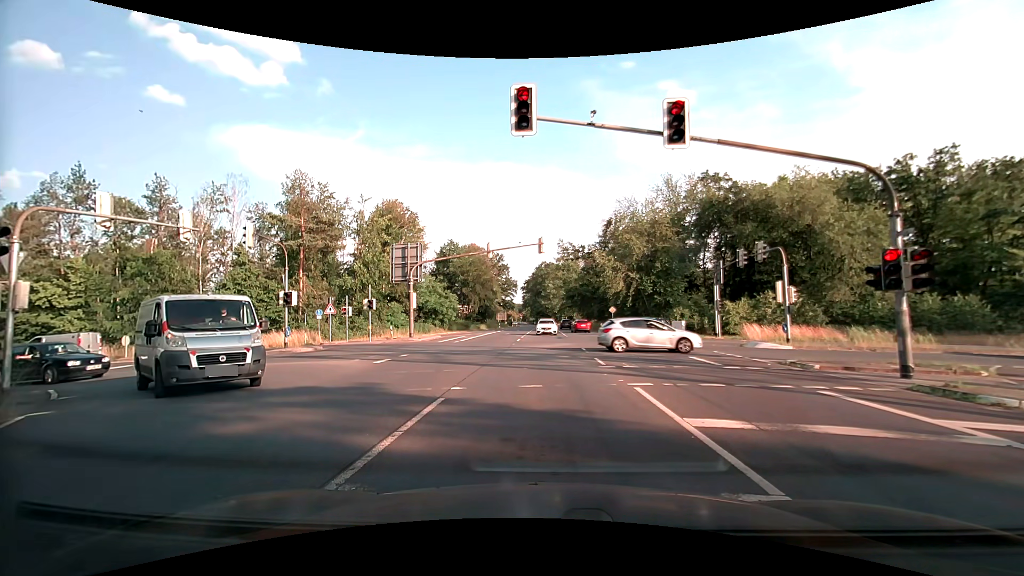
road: primary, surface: asphalt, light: Day
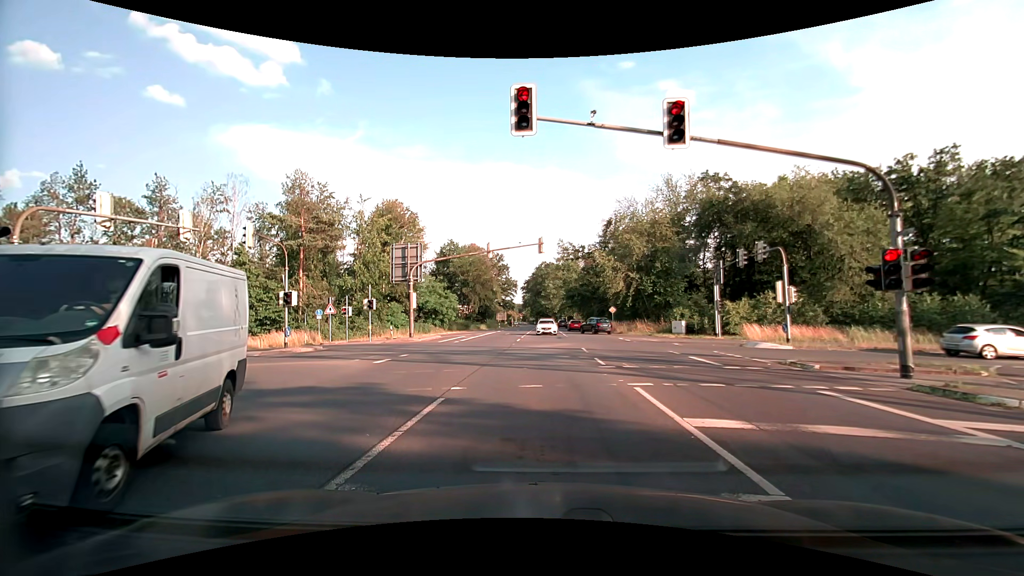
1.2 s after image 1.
(0.0, 0.0) m; 0°
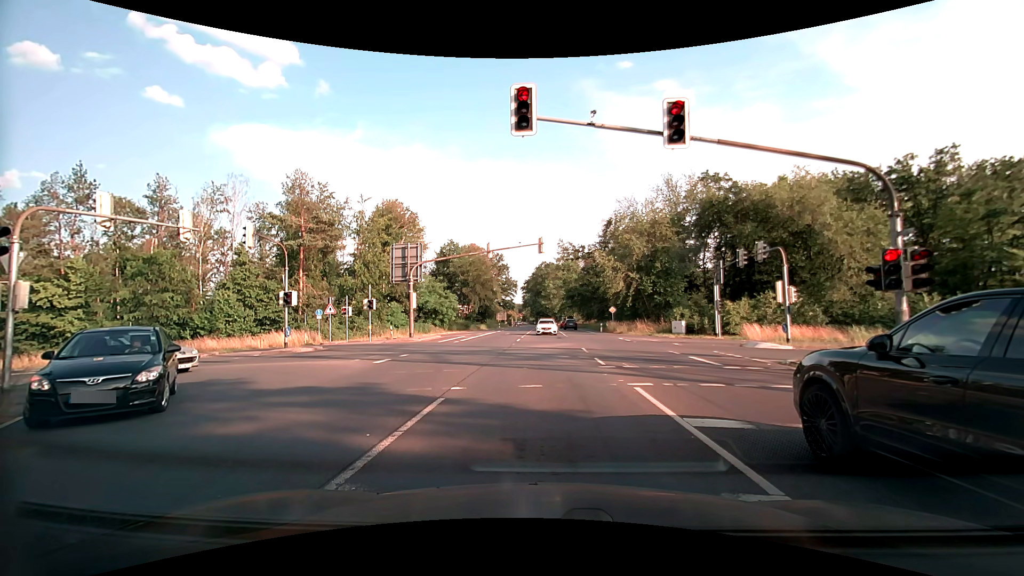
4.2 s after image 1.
(0.0, 0.0) m; 0°
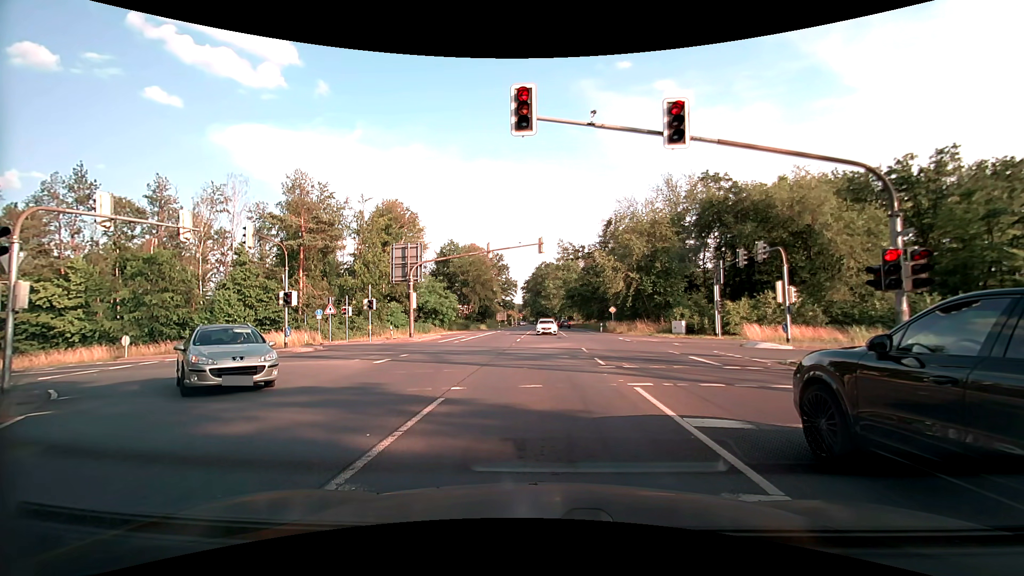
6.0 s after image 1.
(0.0, 0.0) m; 0°
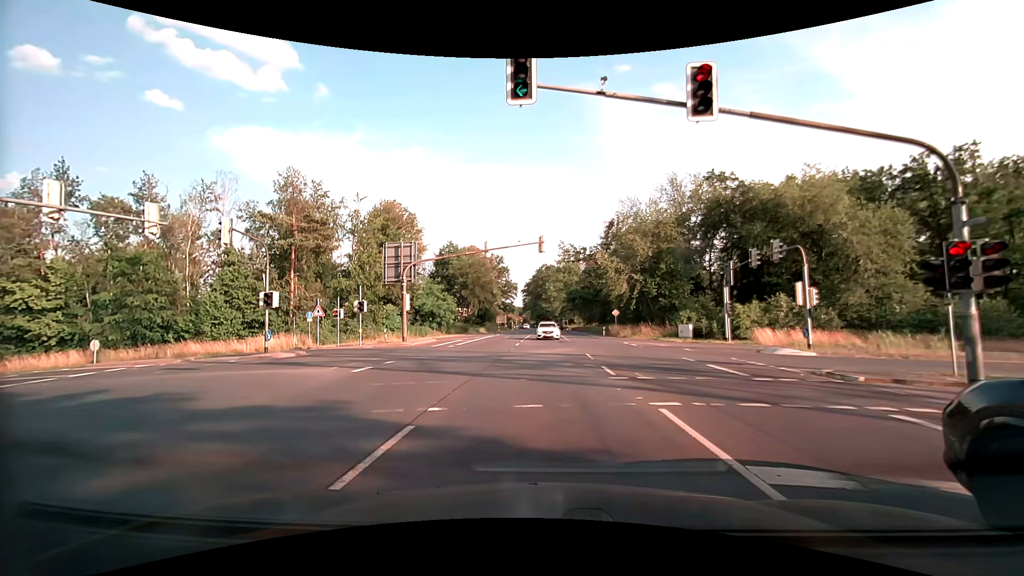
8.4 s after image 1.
(0.0, +2.3) m; -1°
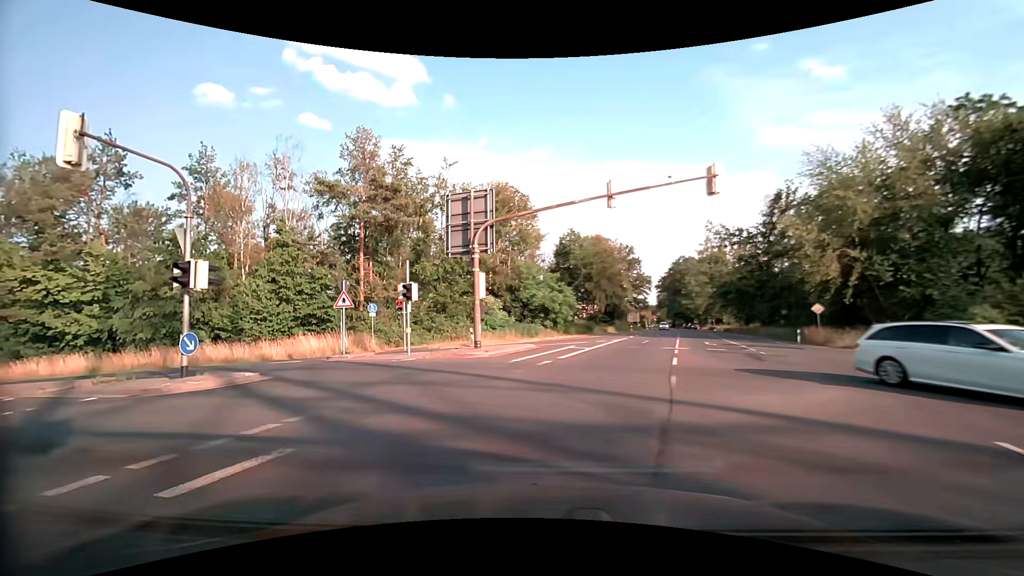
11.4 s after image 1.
(-0.9, +15.6) m; -13°
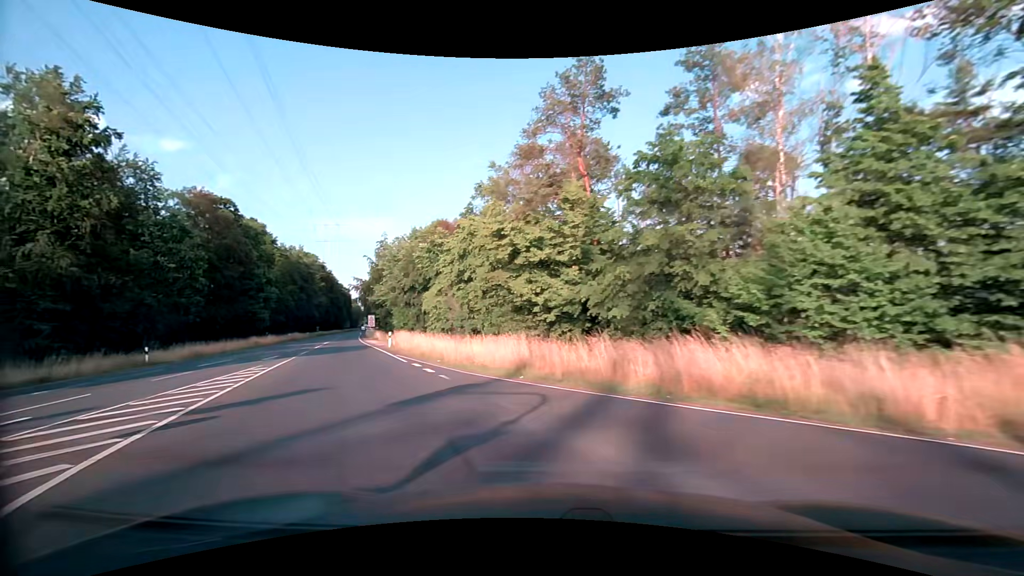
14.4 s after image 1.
(-10.0, +19.4) m; -57°
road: secondary
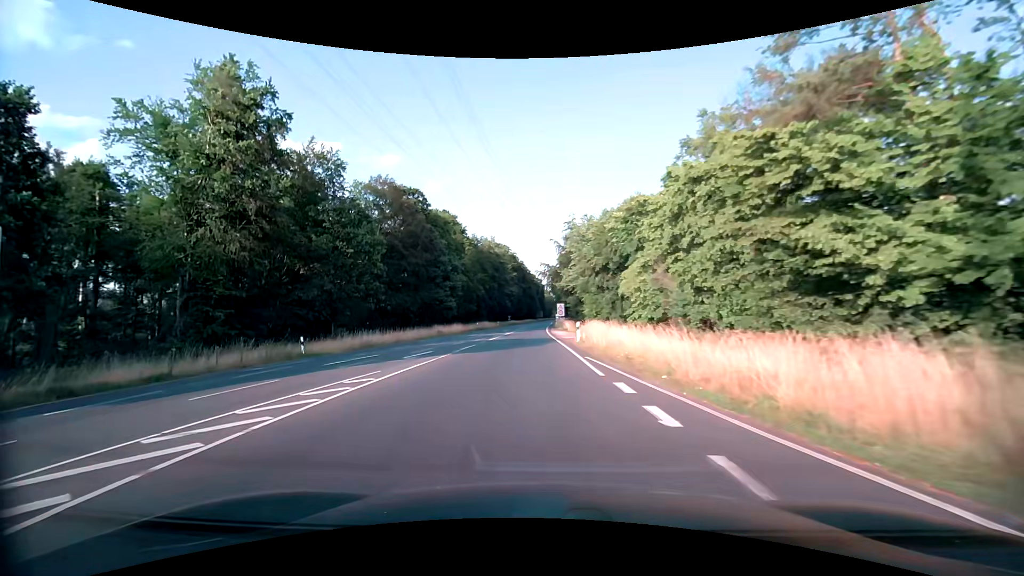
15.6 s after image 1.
(-2.4, +10.2) m; -23°
